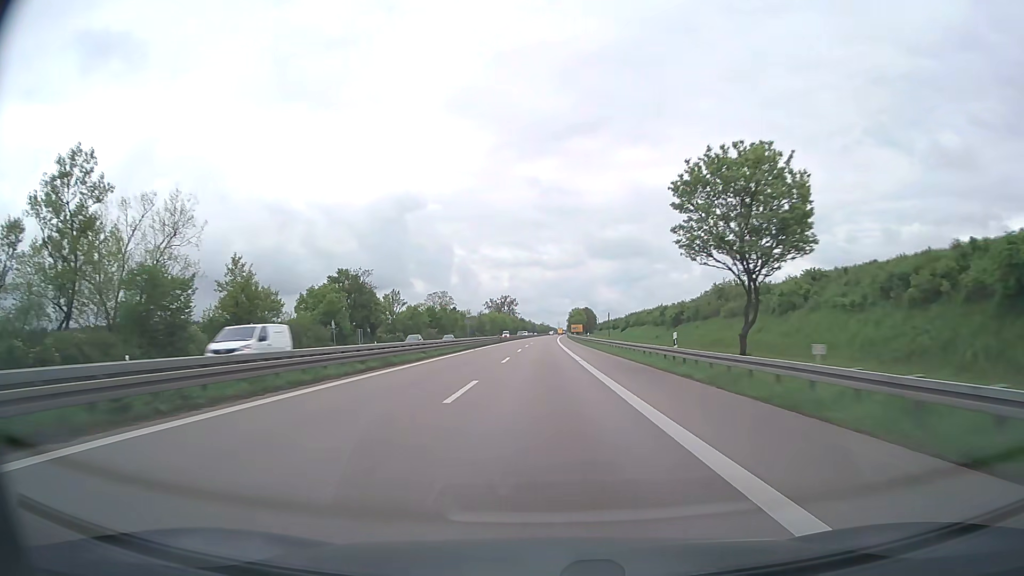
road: trunk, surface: asphalt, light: Day
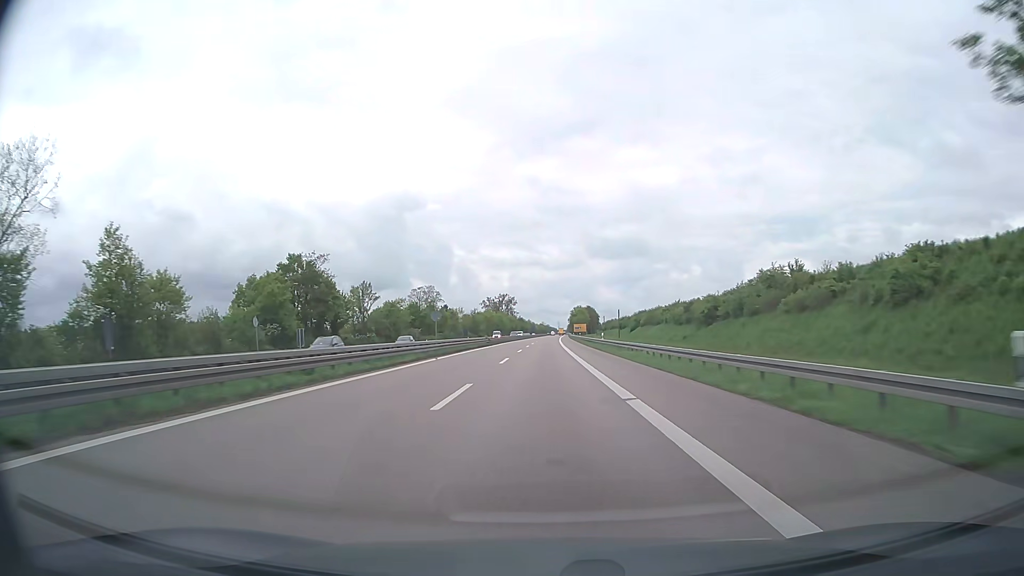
(0.0, +19.1) m; 0°
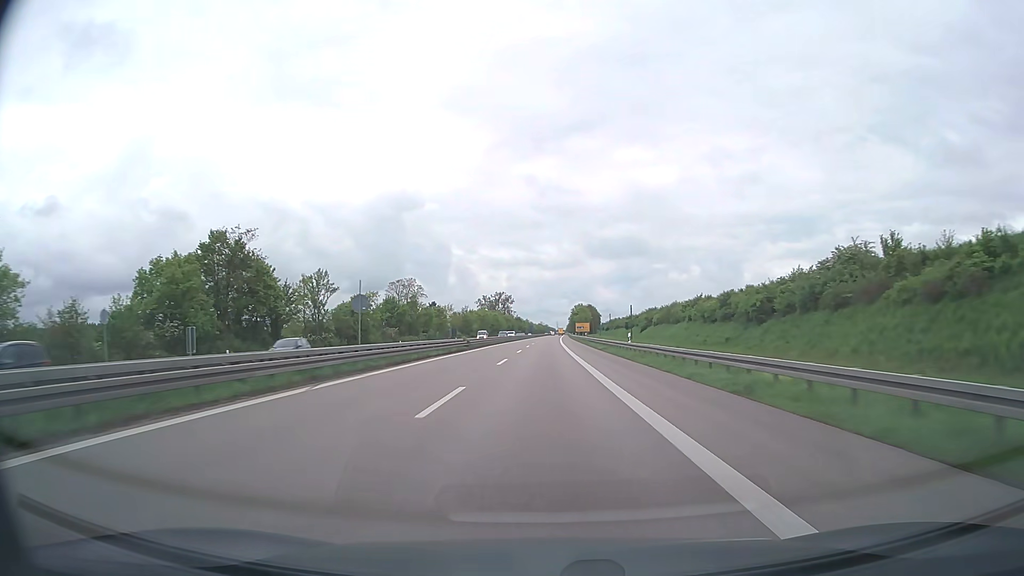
(0.0, +19.2) m; 0°
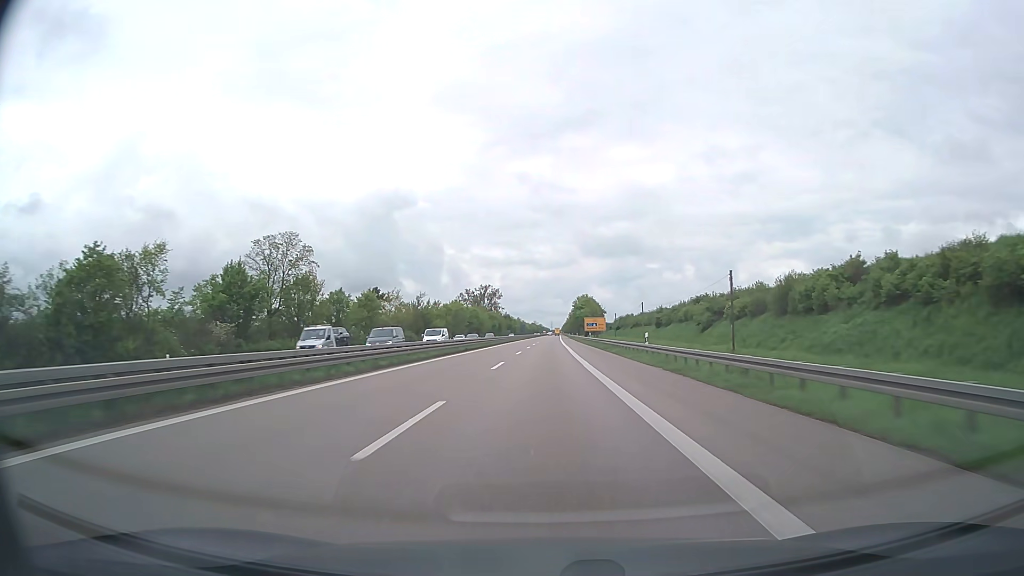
(+0.2, +57.5) m; +1°
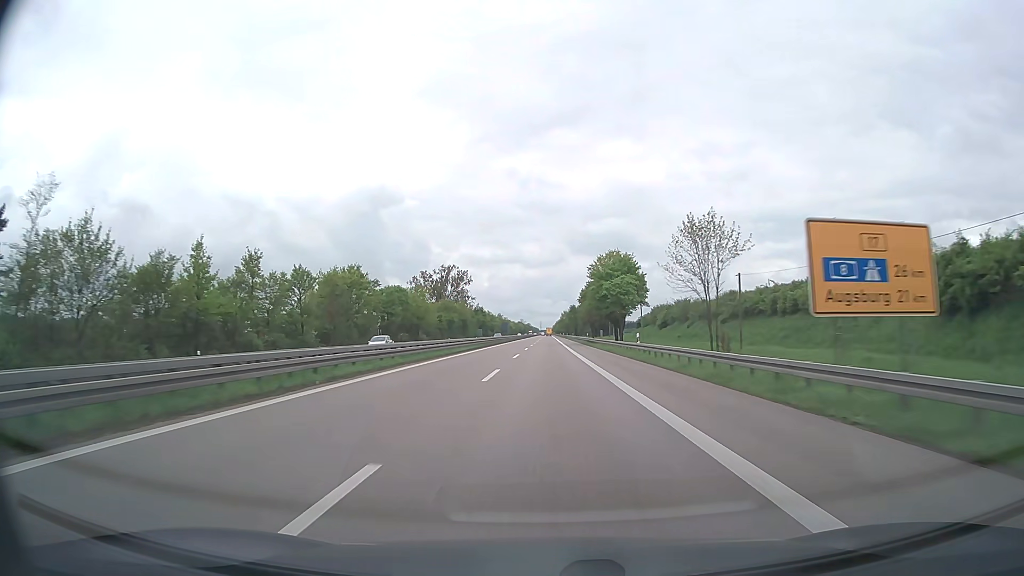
(+0.6, +96.1) m; +1°
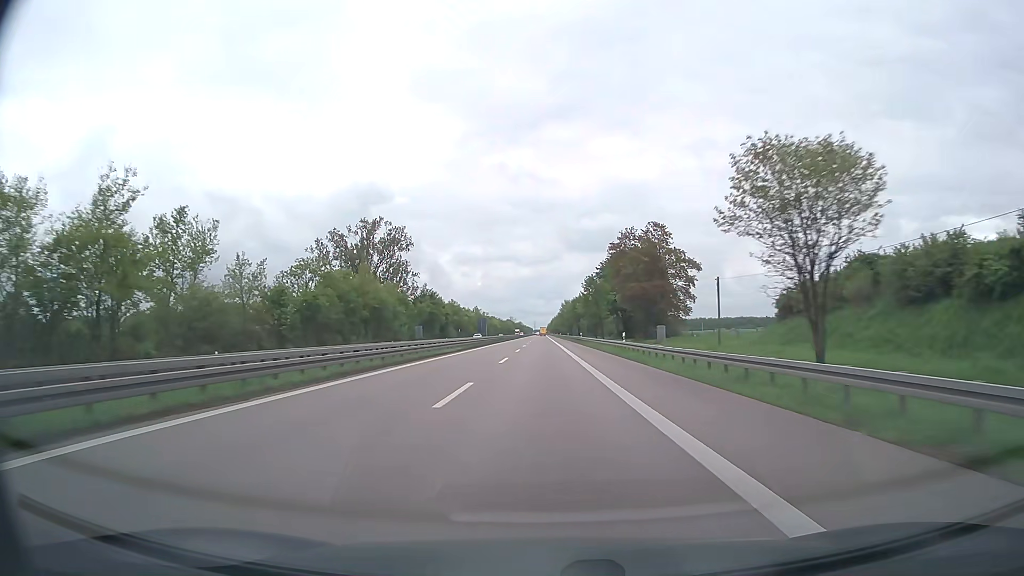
(+0.7, +96.6) m; +1°
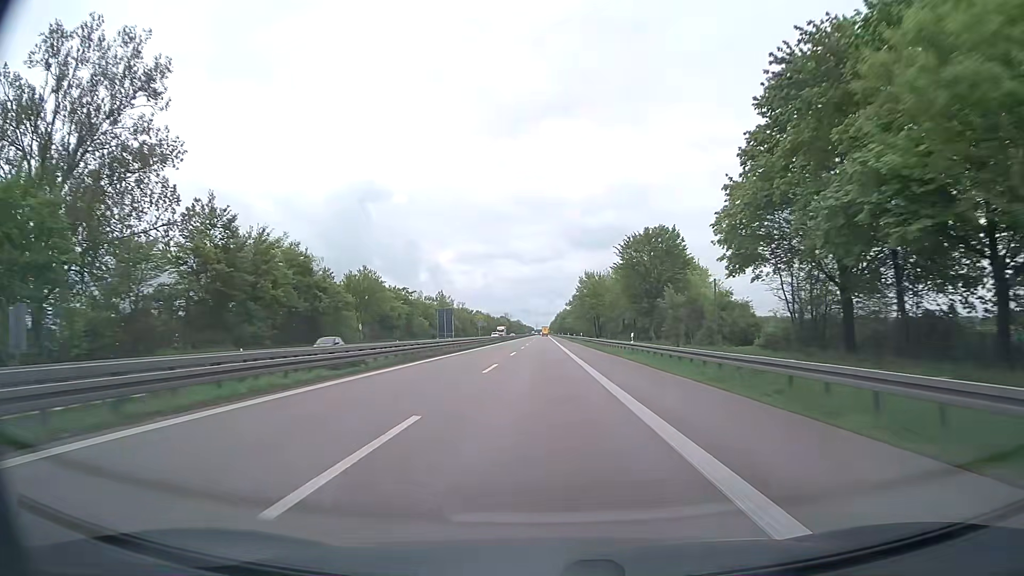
(-0.4, +97.3) m; 0°
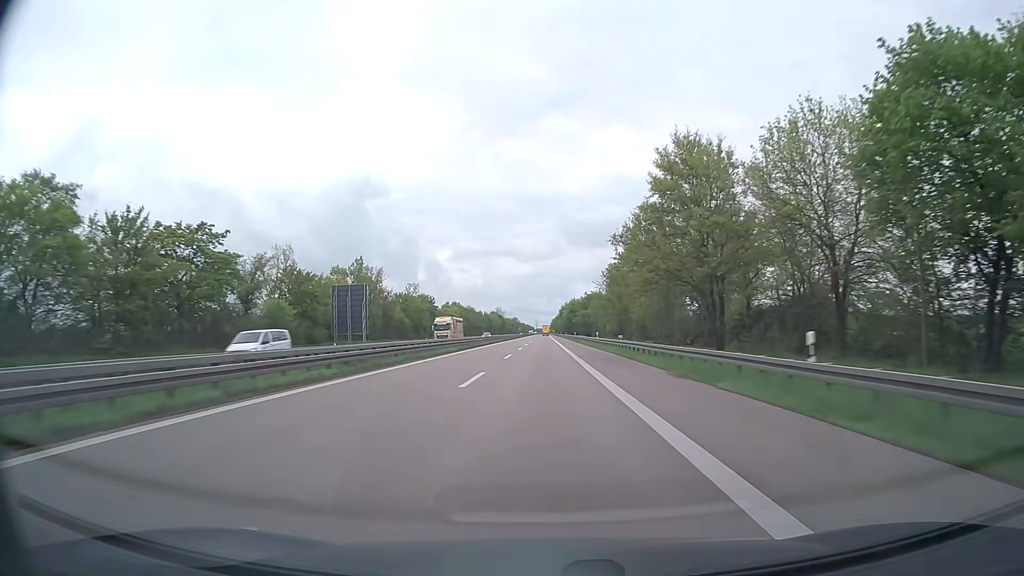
(+0.1, +78.3) m; 0°
(0, +10) (0, +20) (0, +30) (0, +40) (0, +50) (0, +60) (0, +70) (0, +80) (0, +90) (0, +100) m
